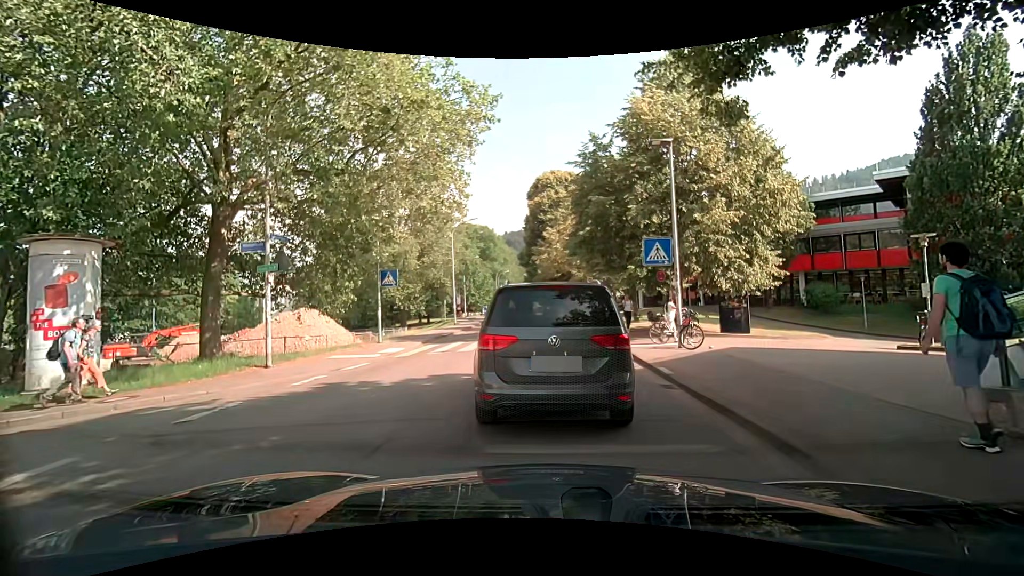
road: unclassified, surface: asphalt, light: Day
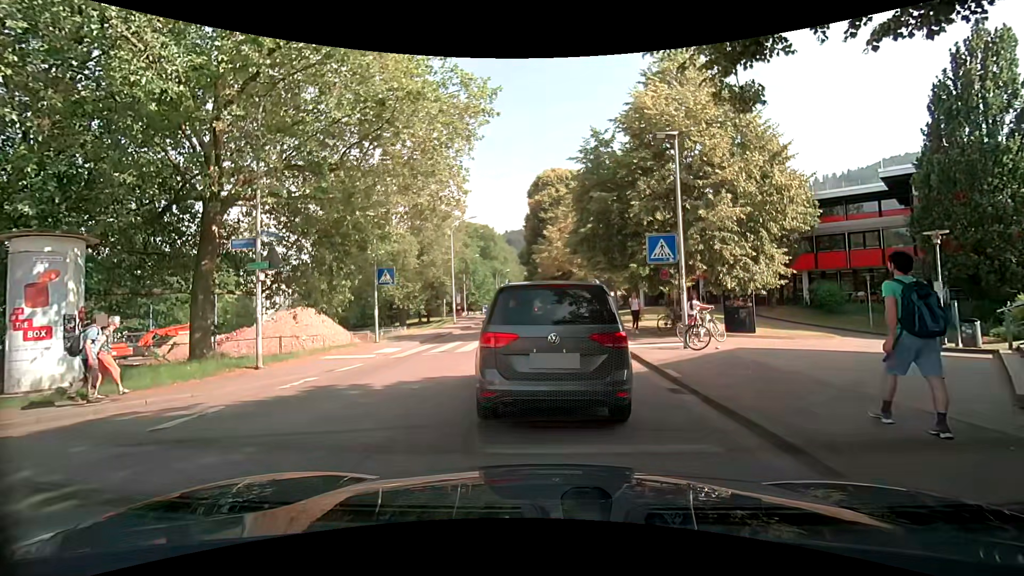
(0.0, +0.5) m; 0°
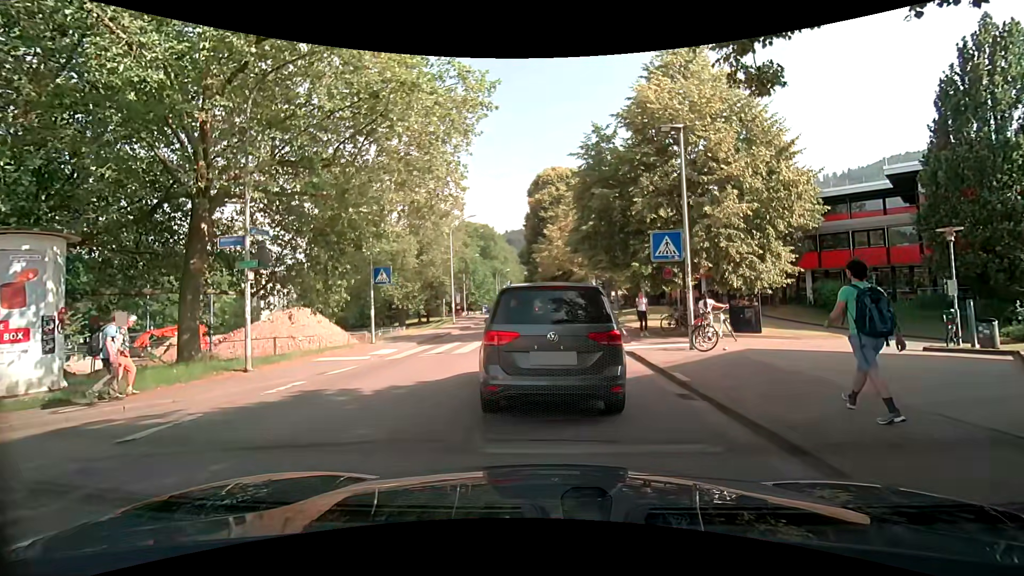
(0.0, +0.5) m; 0°
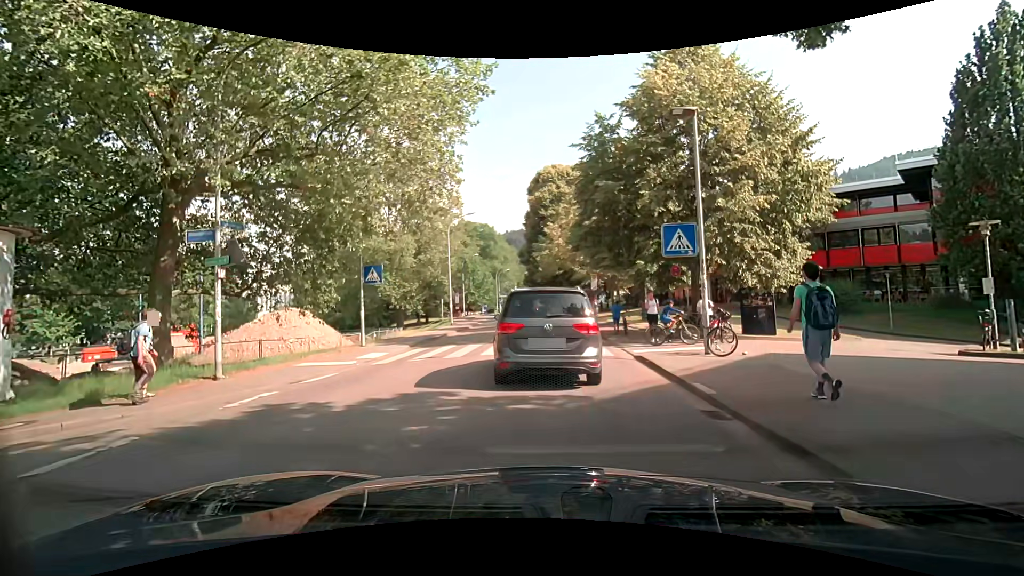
(0.0, +1.2) m; 0°
